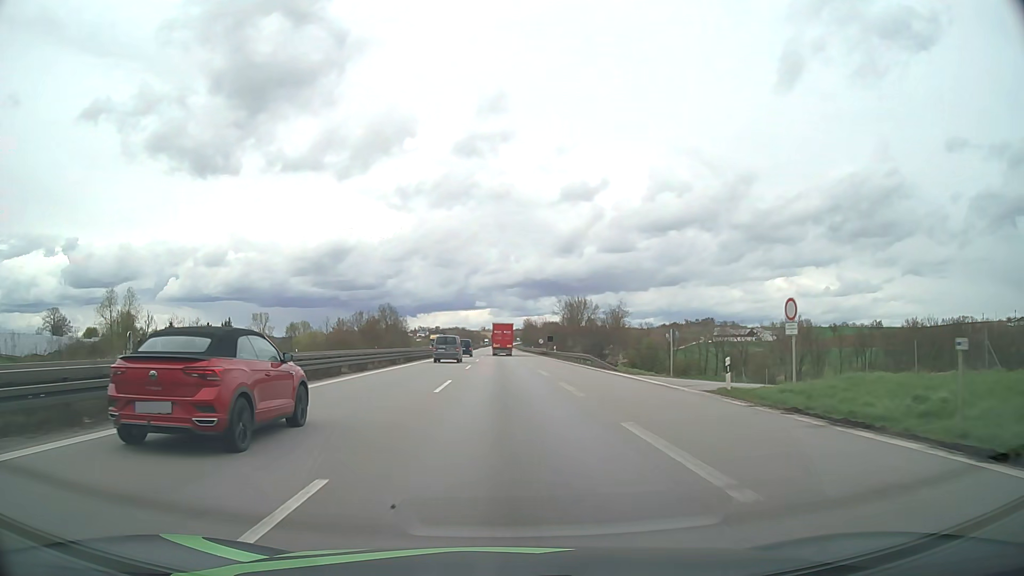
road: motorway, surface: asphalt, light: Day
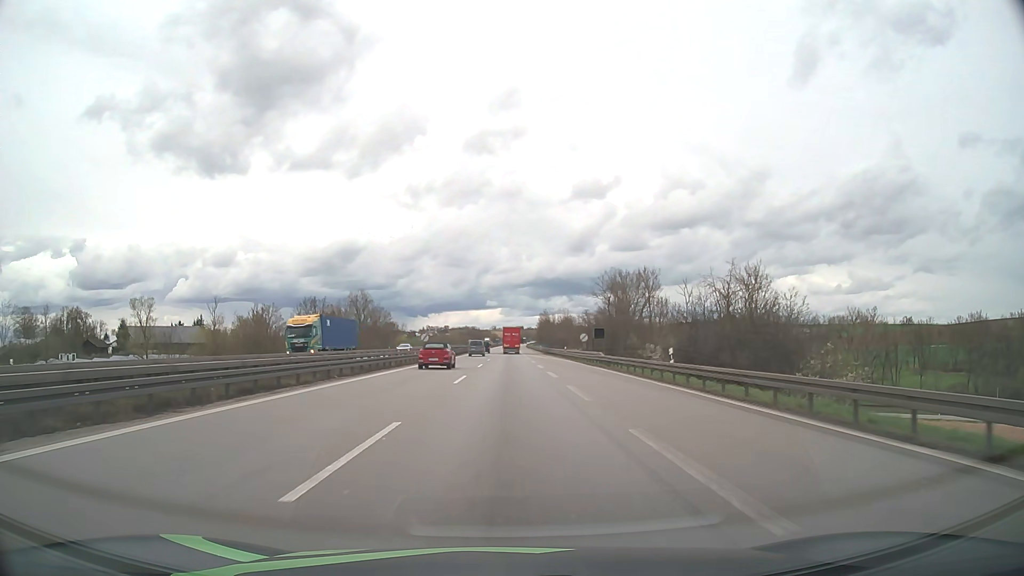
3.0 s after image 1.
(-0.2, +49.5) m; -1°
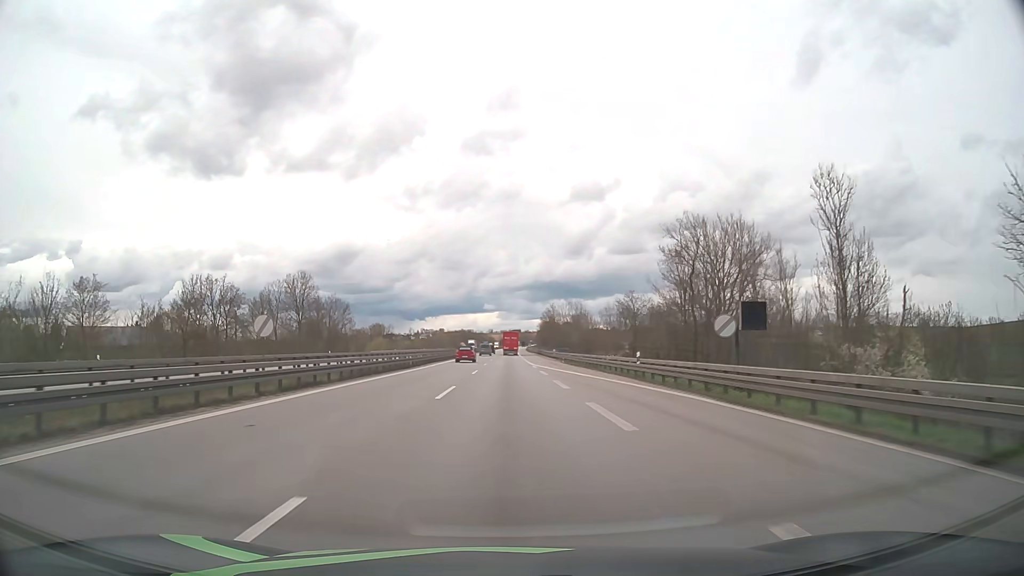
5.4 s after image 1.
(+0.2, +42.4) m; 0°
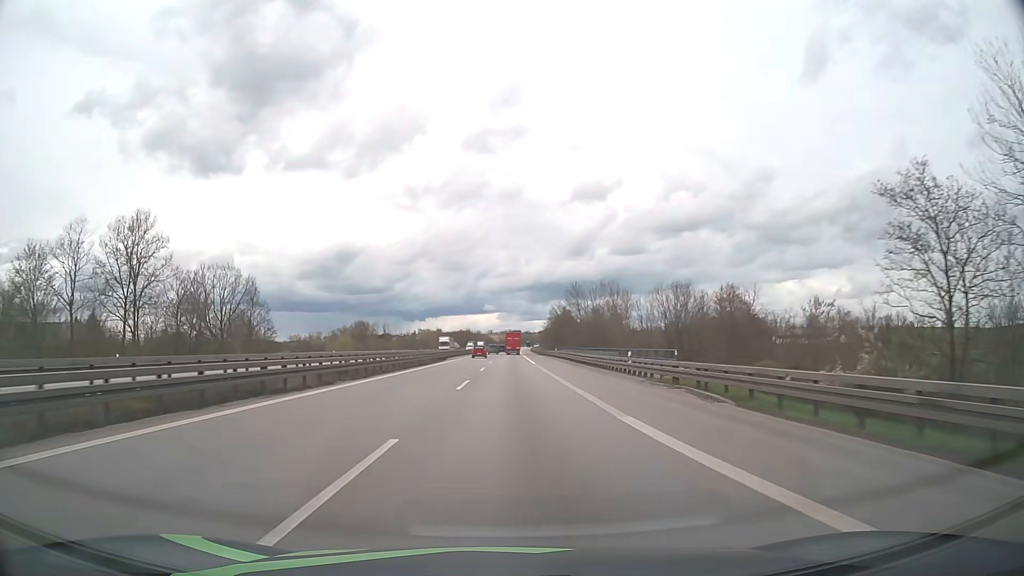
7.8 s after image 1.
(-0.1, +51.0) m; 0°
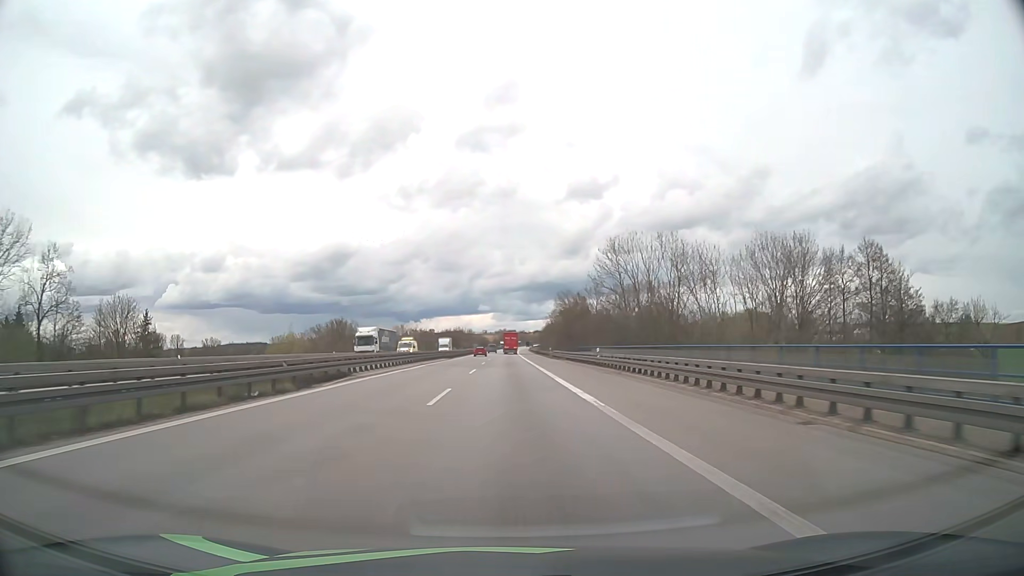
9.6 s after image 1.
(+0.2, +43.2) m; 0°
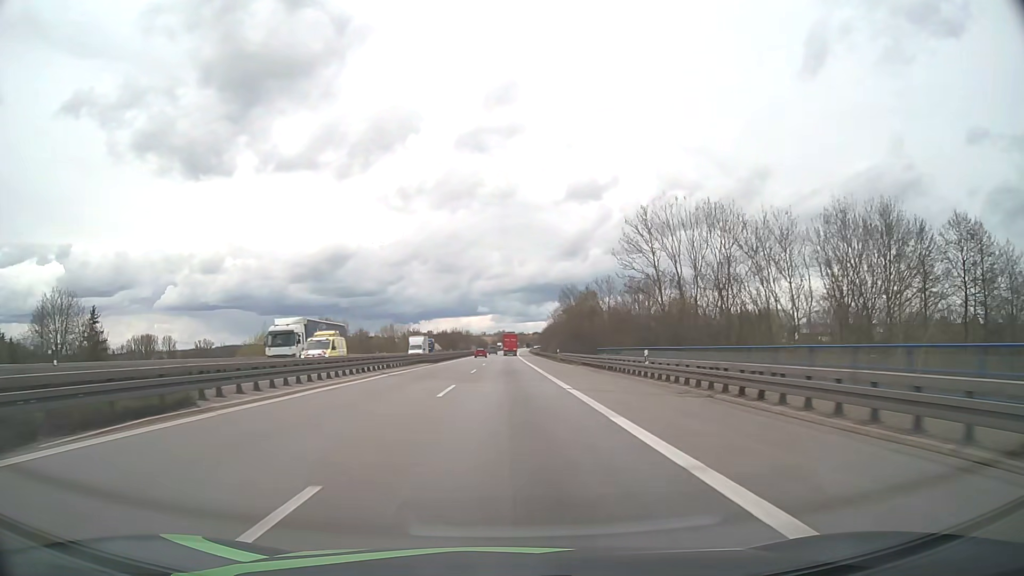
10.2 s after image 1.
(0.0, +15.2) m; 0°
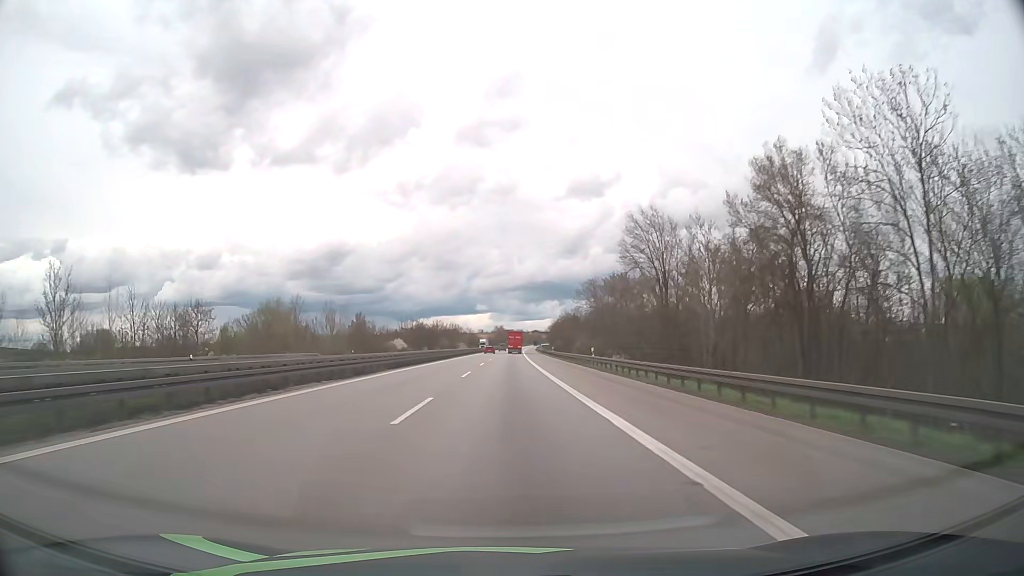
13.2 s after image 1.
(0.0, +80.0) m; 0°
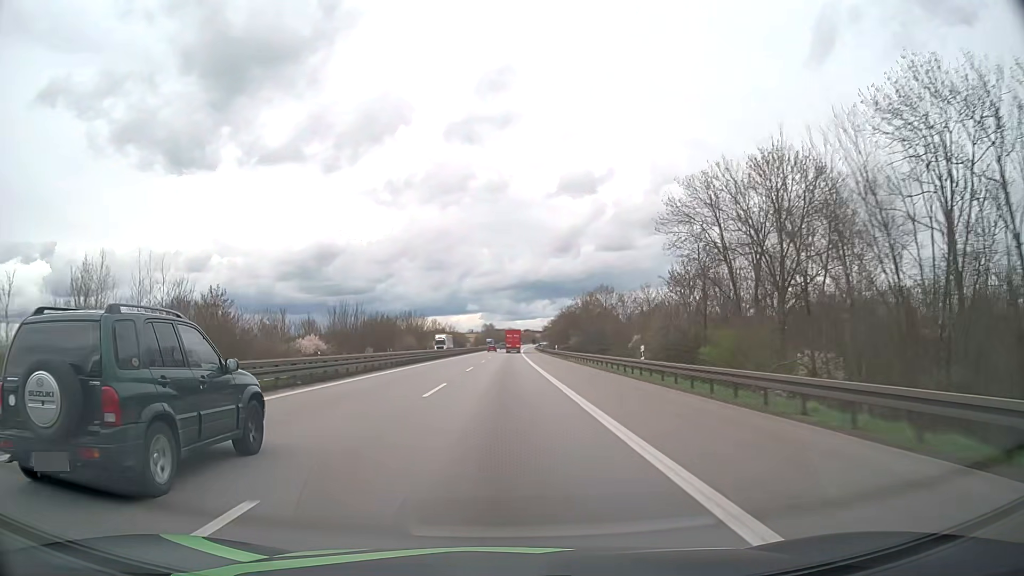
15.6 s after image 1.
(+0.4, +66.4) m; +1°
(0, +10) (0, +20) (0, +30) (0, +40) (0, +50) (0, +60) (0, +70) (+1, +80) (+1, +90) (+1, +100) m
